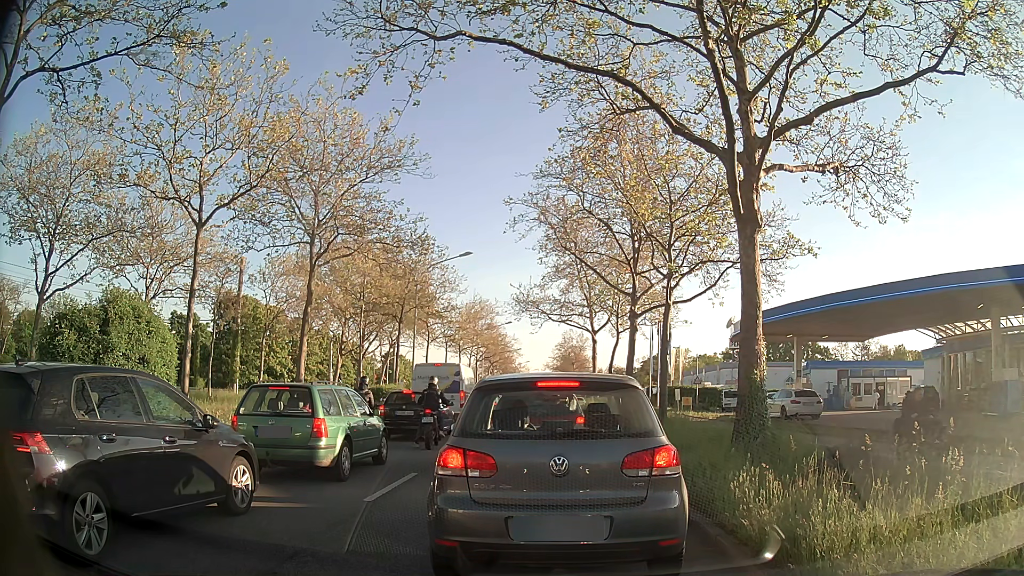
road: primary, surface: asphalt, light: Day
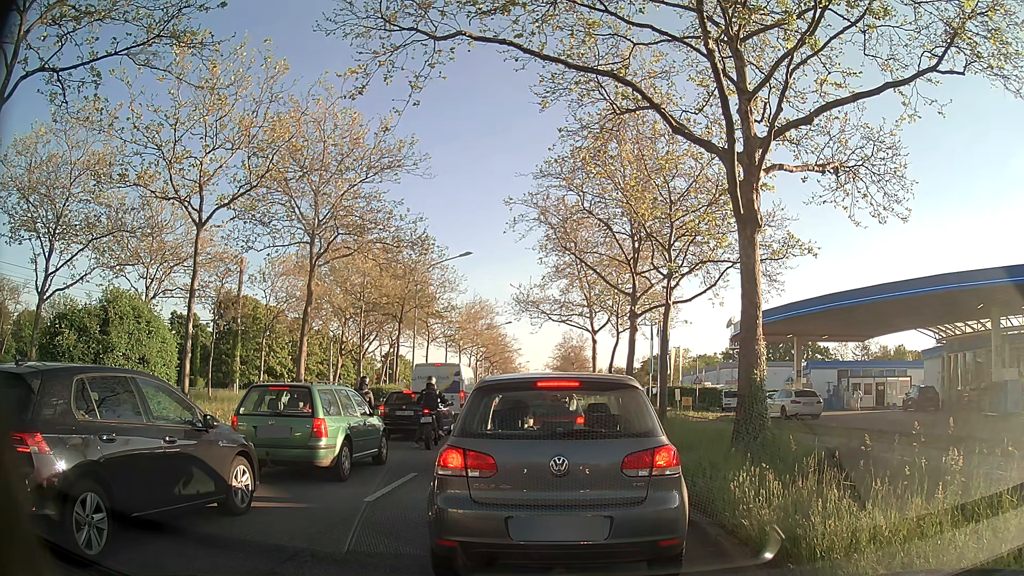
(0.0, 0.0) m; 0°
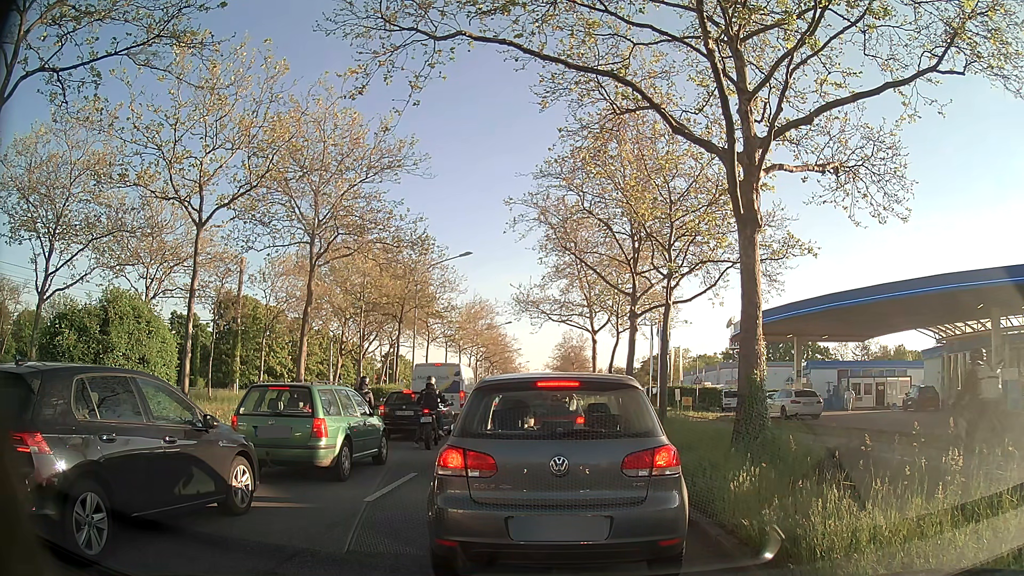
(0.0, 0.0) m; 0°
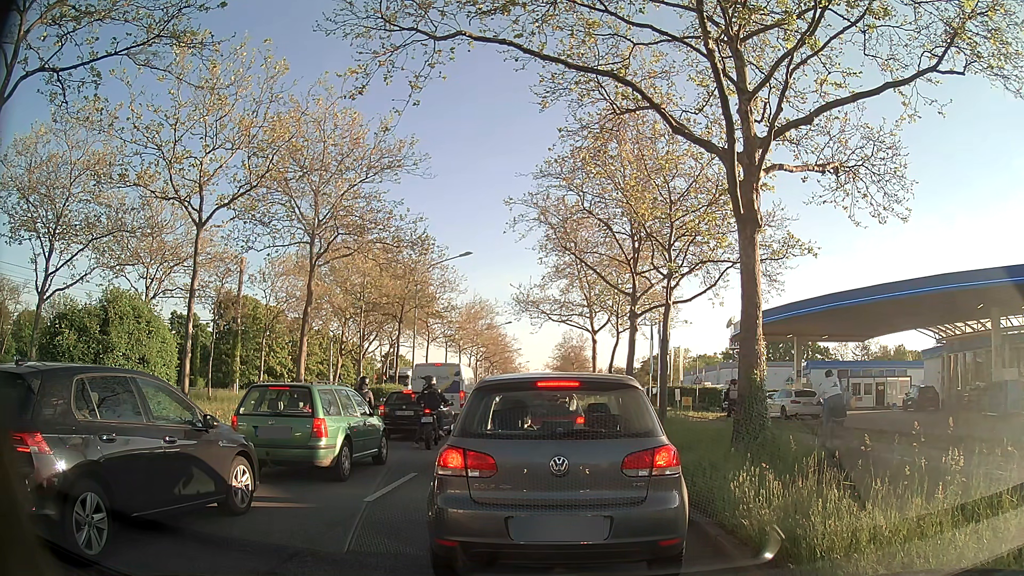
(0.0, 0.0) m; 0°
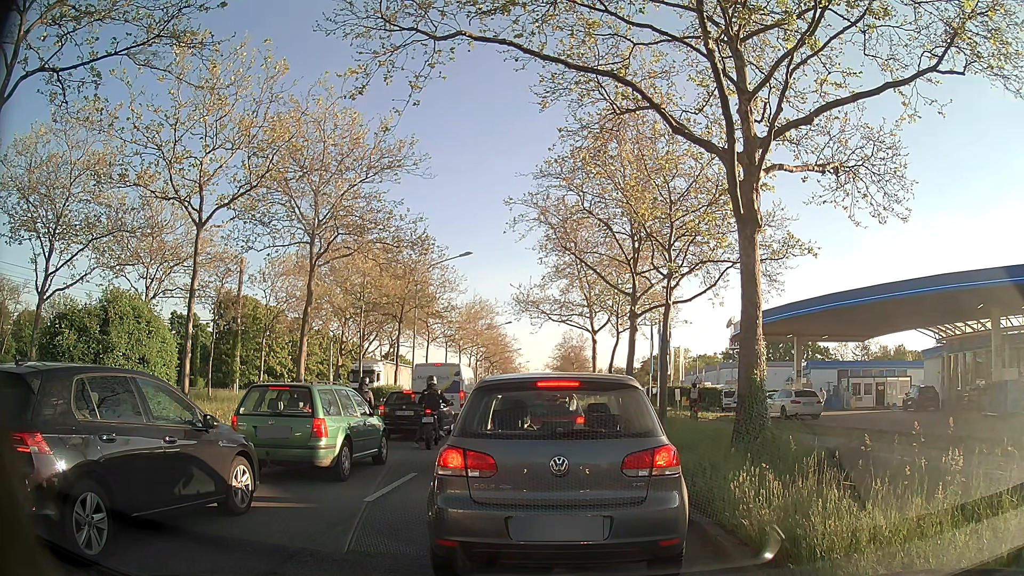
(0.0, 0.0) m; 0°
